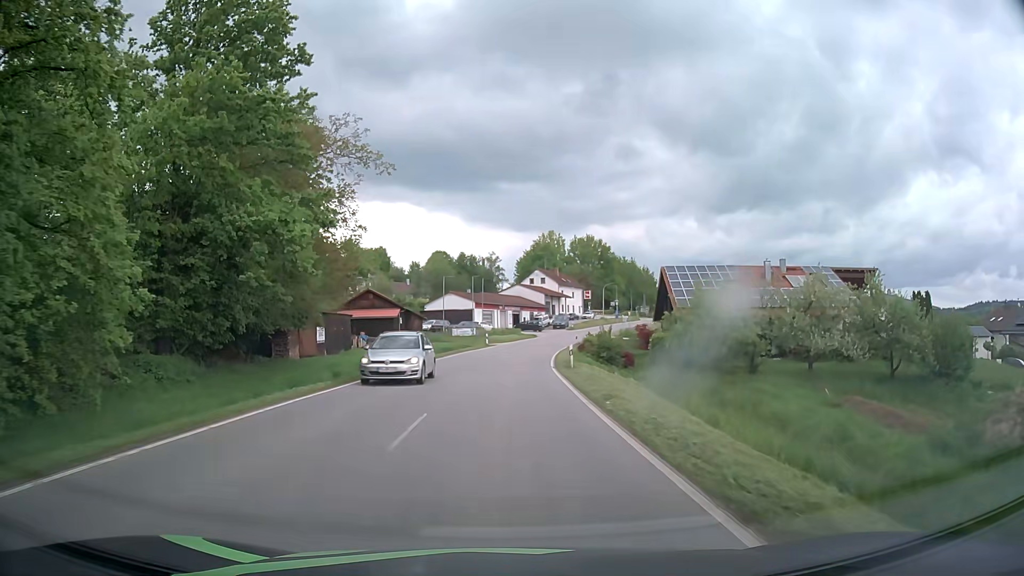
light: Day
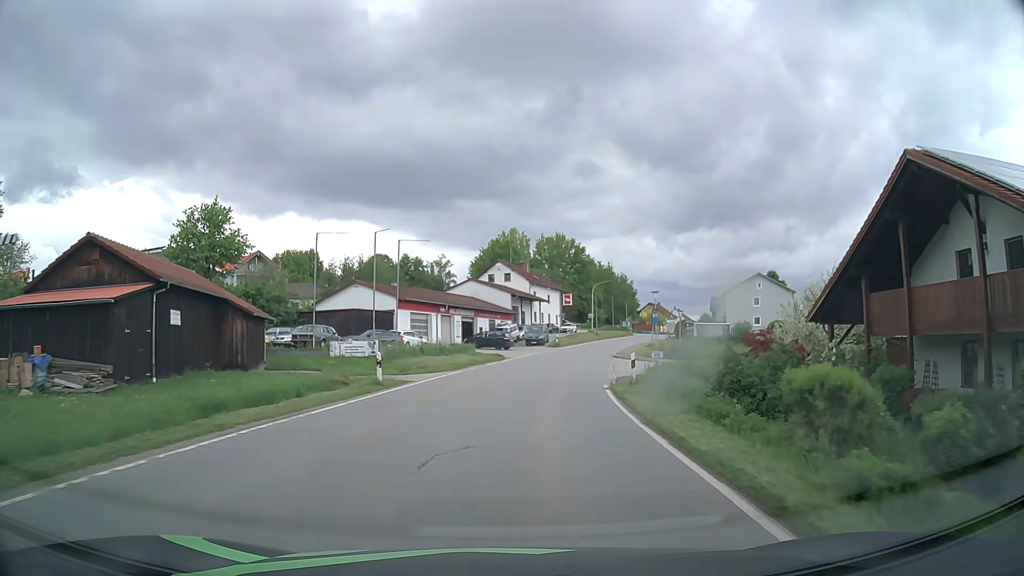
(+0.2, +38.4) m; +3°
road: tertiary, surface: asphalt
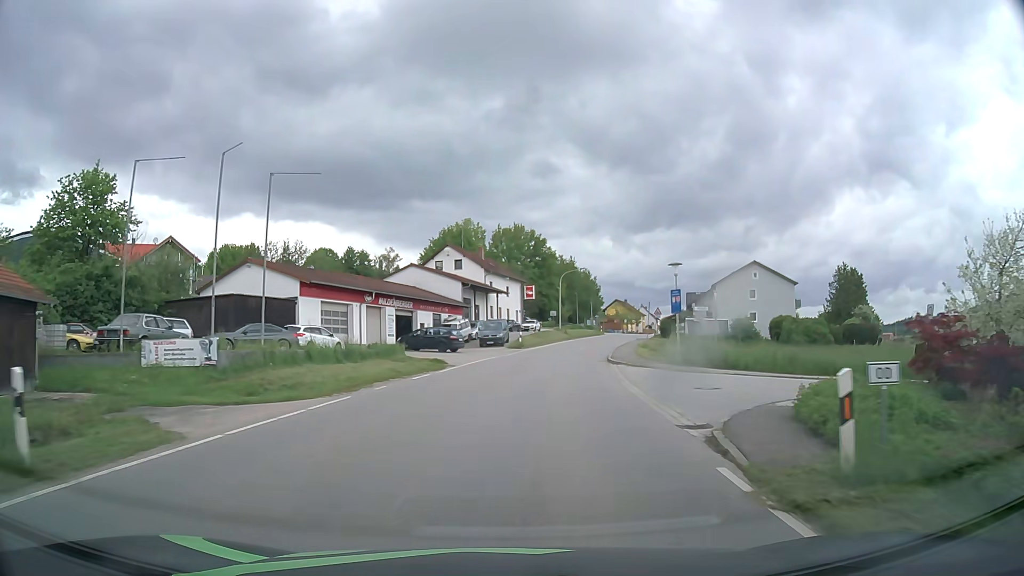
(+0.5, +15.3) m; +4°
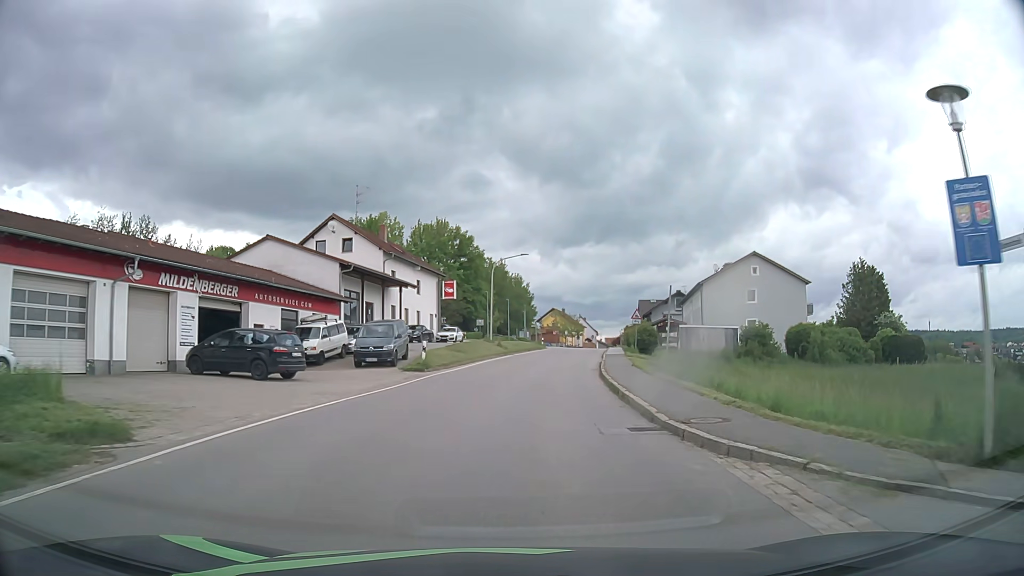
(+1.3, +22.8) m; +6°
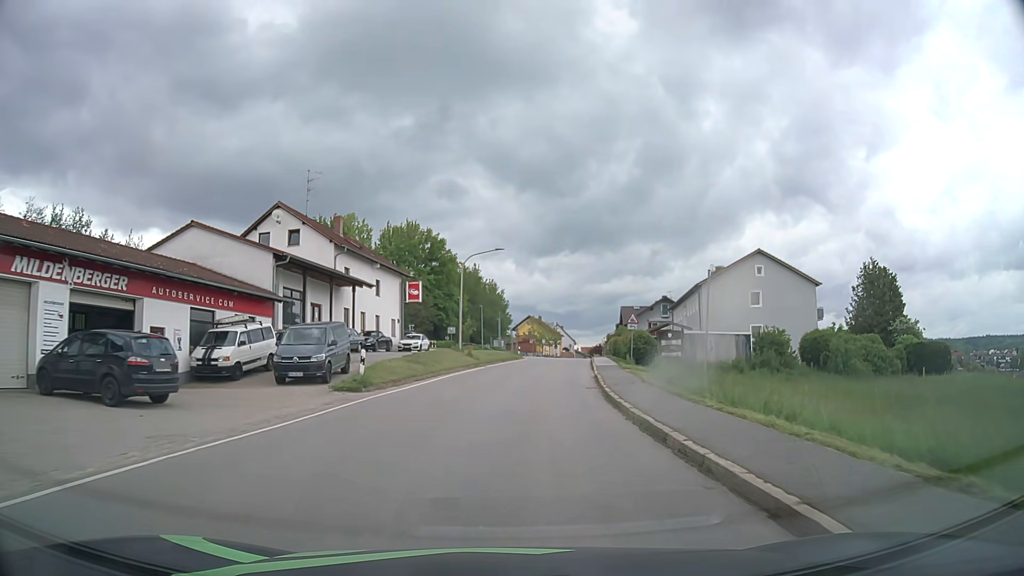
(+0.1, +7.6) m; +2°
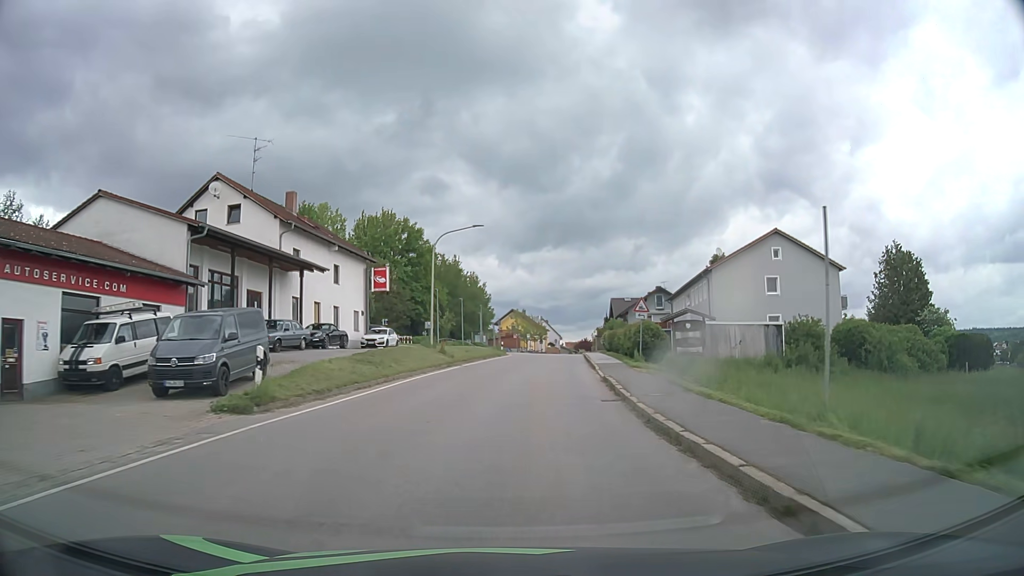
(+0.1, +7.6) m; +1°
